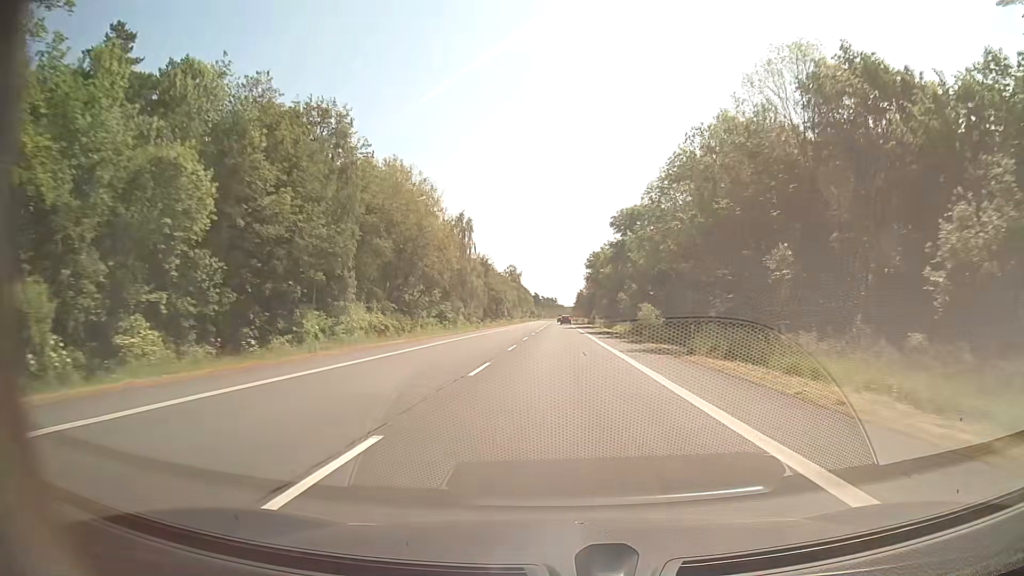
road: secondary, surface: asphalt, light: Day
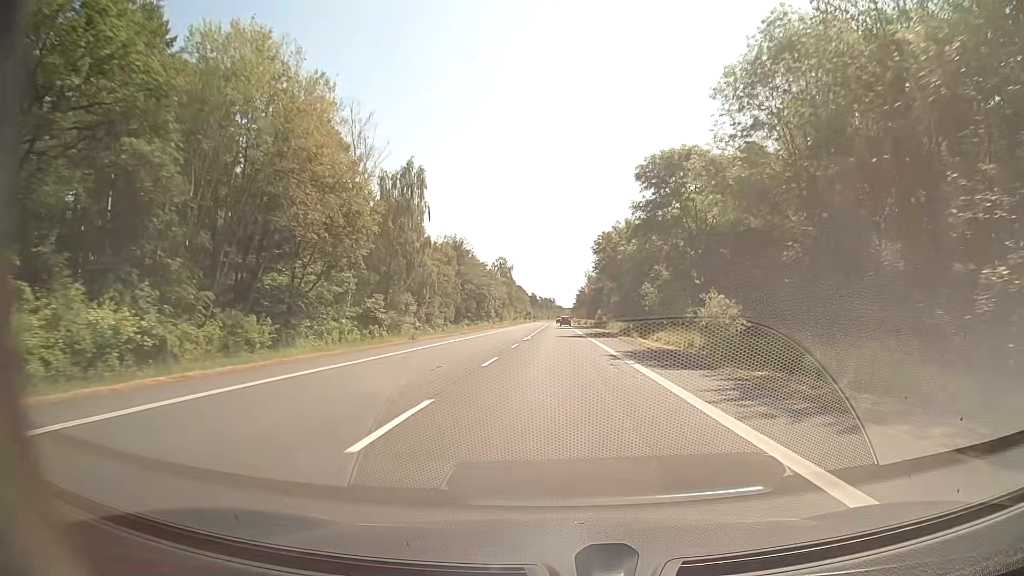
(0.0, +32.6) m; 0°
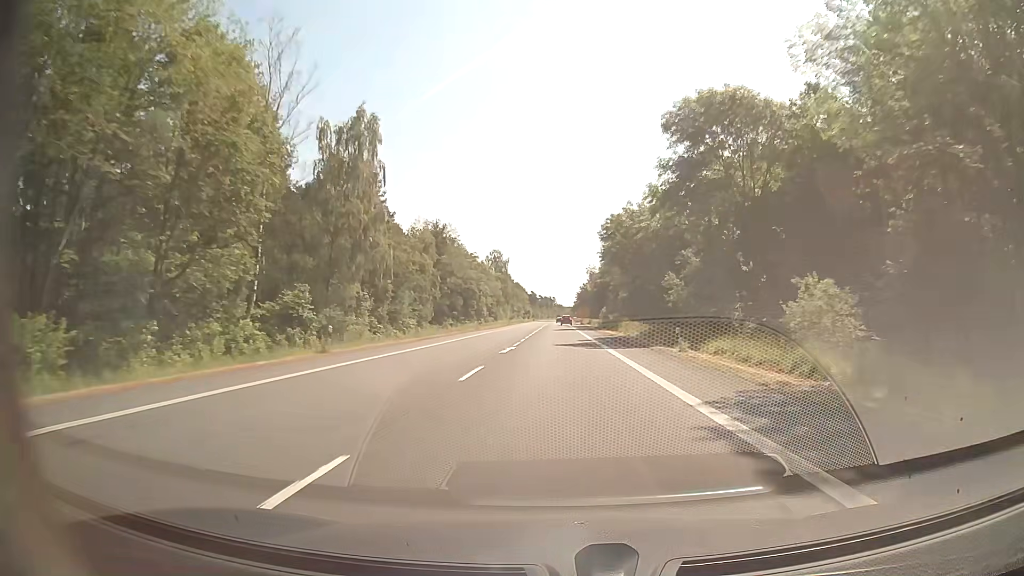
(0.0, +16.3) m; 0°
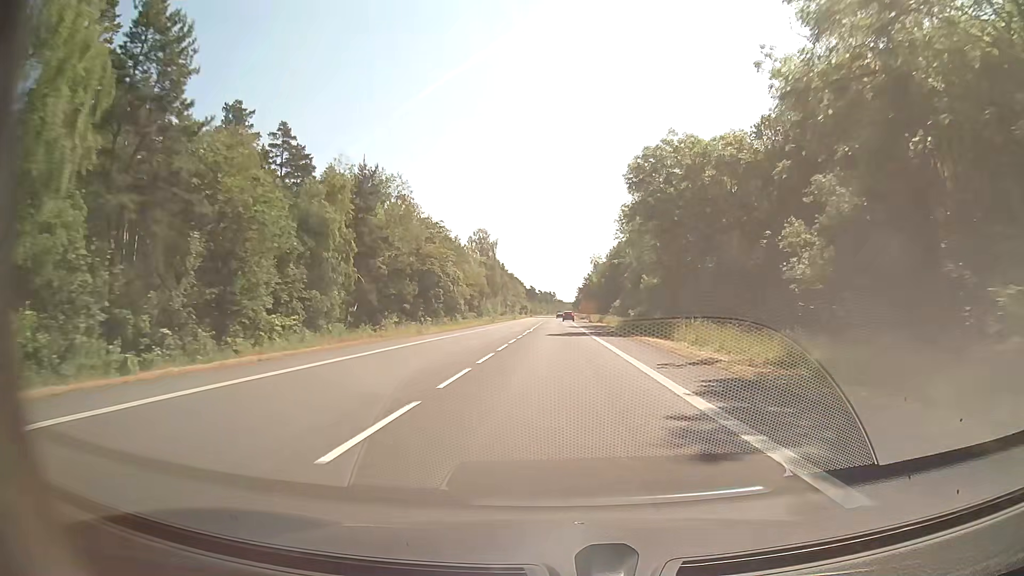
(0.0, +32.0) m; 0°
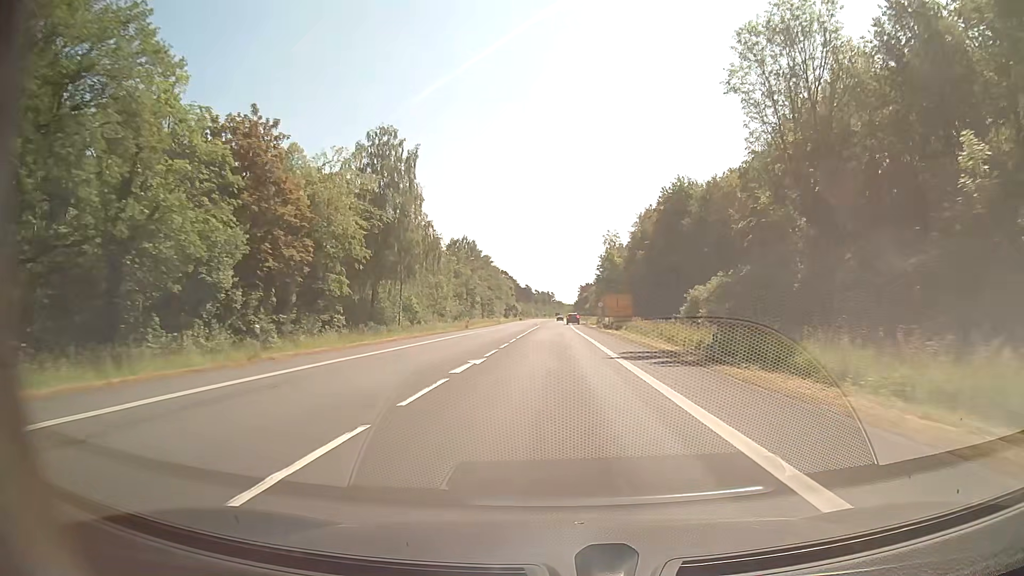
(-0.3, +73.8) m; 0°
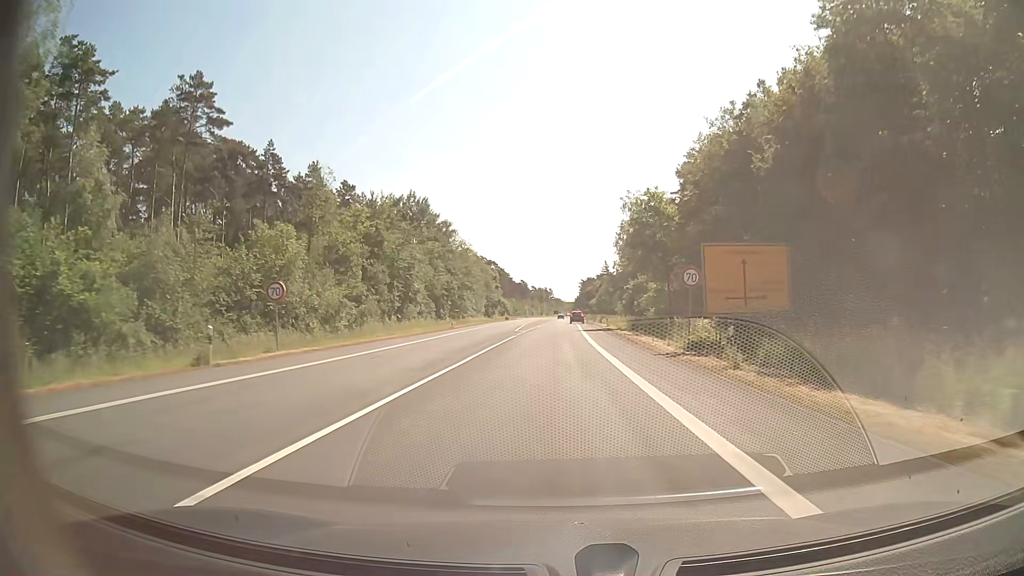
(+0.4, +52.3) m; 0°
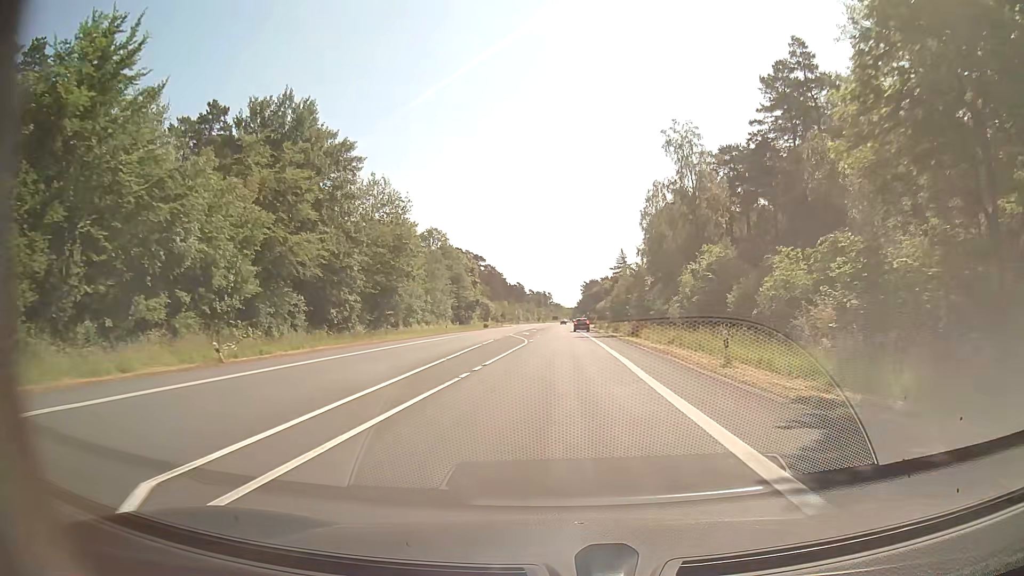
(0.0, +46.9) m; 0°
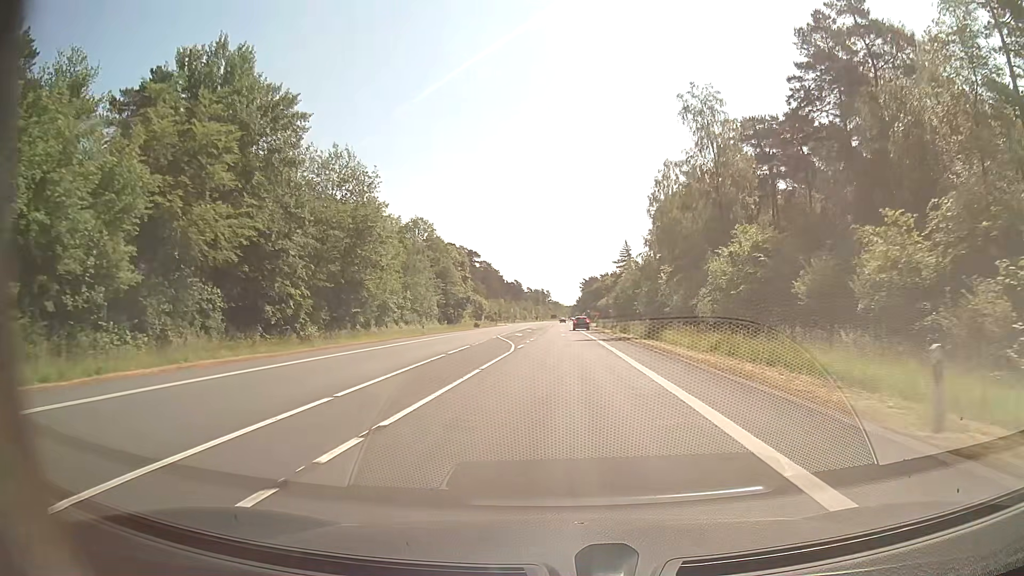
(0.0, +11.5) m; 0°
(0, +10) (0, +20) (0, +30) (0, +40) (0, +50) (0, +60) (0, +70) (0, +80) (+1, +90) (+1, +100) m
